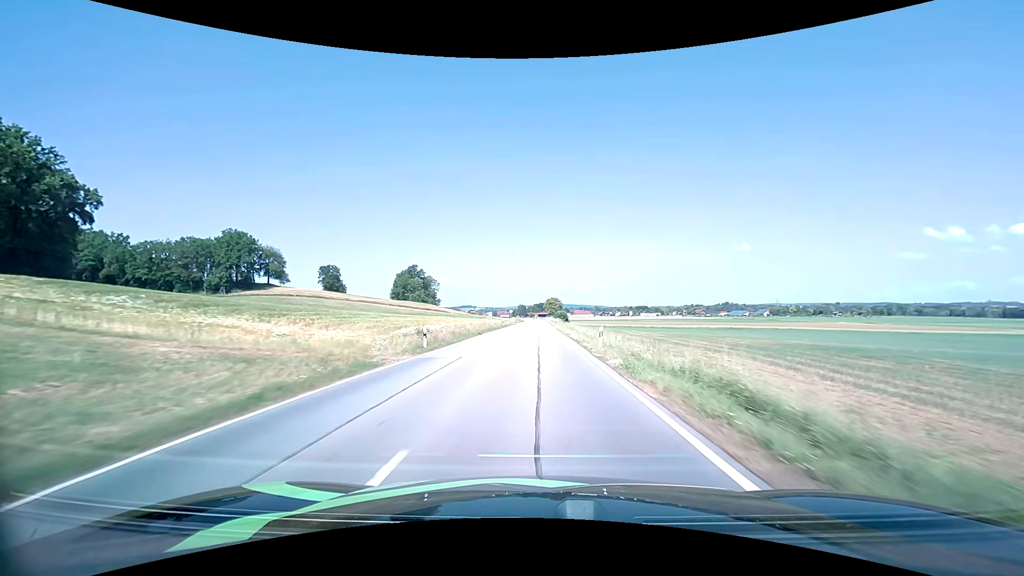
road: secondary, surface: asphalt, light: Day
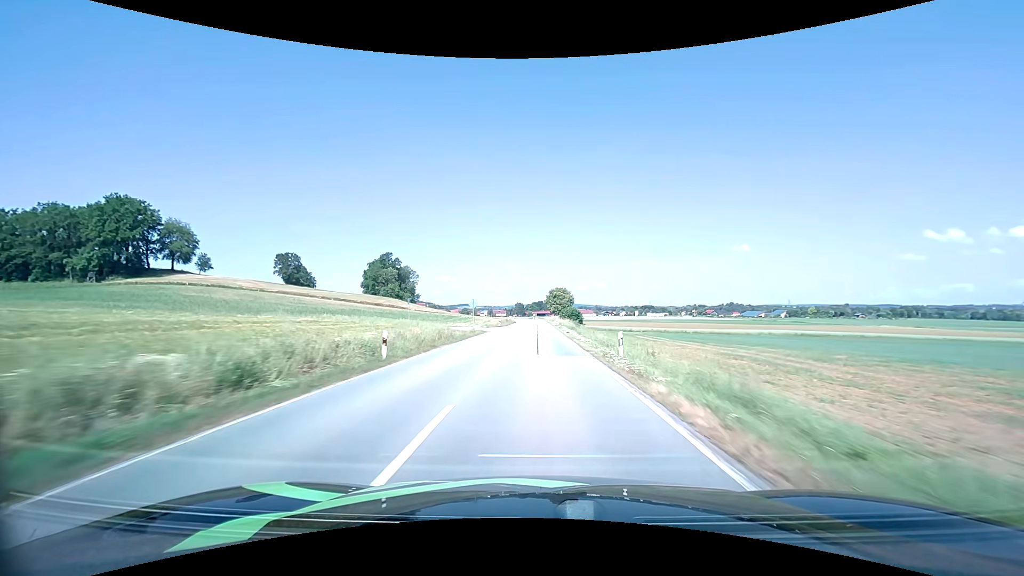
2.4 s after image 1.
(+0.1, +54.7) m; 0°
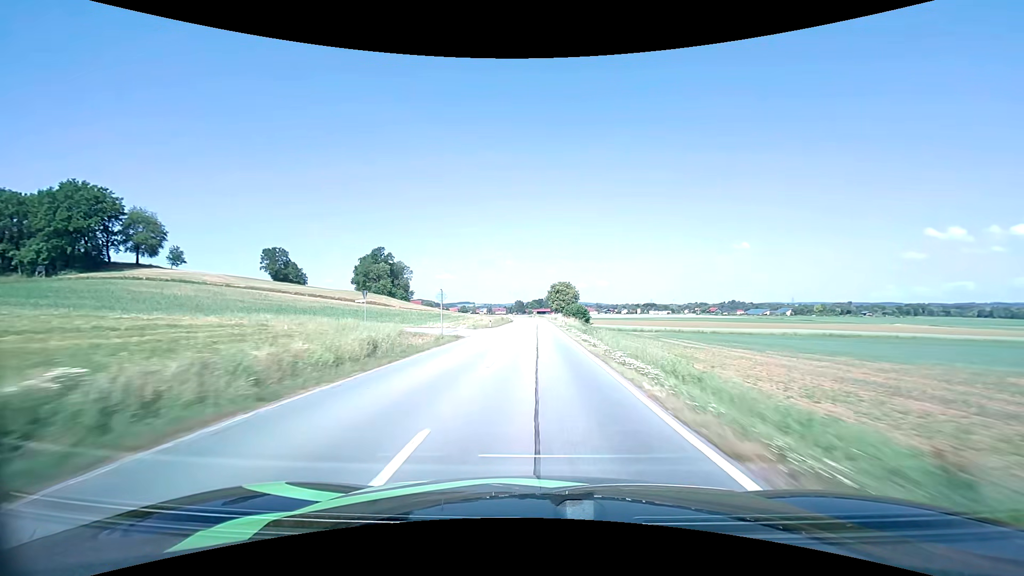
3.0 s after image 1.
(+0.1, +13.8) m; 0°
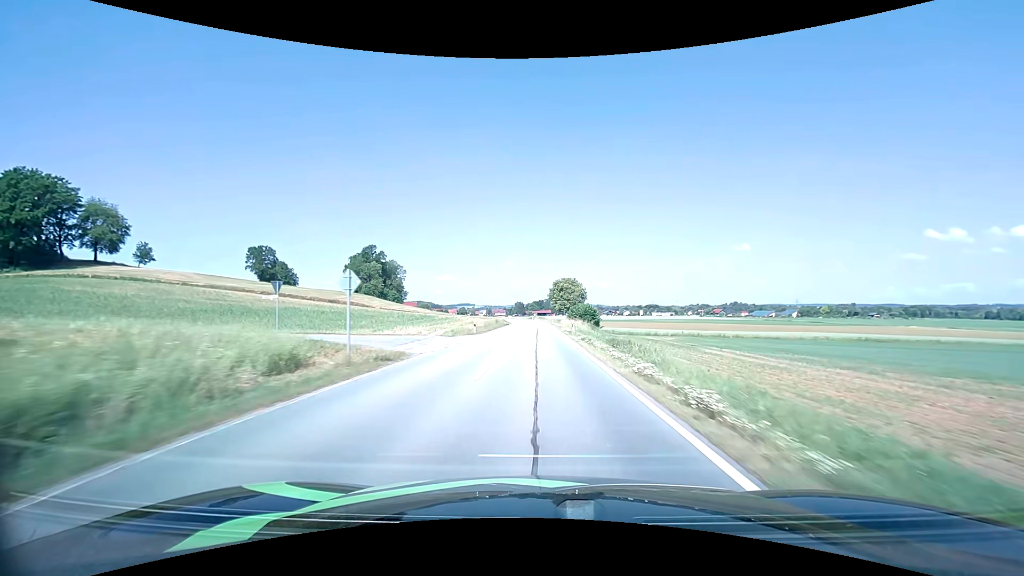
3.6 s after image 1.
(0.0, +13.7) m; 0°
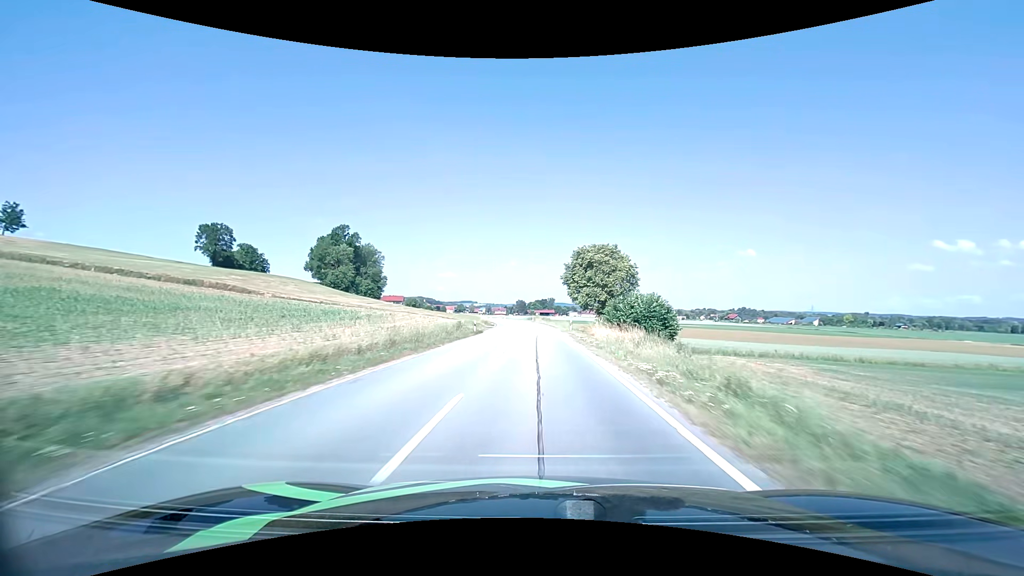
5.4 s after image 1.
(+0.1, +40.3) m; 0°
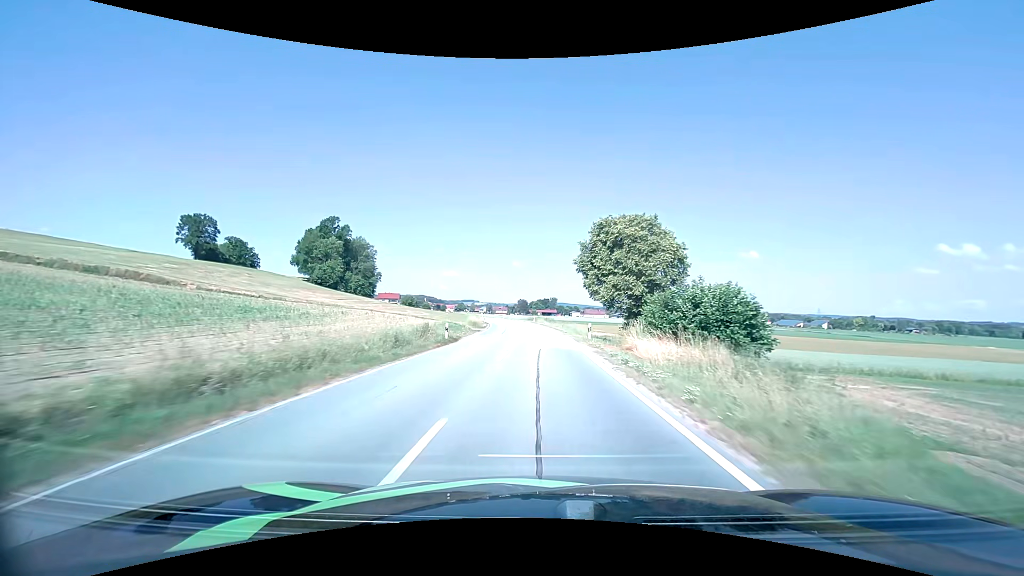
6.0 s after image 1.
(0.0, +13.1) m; 0°
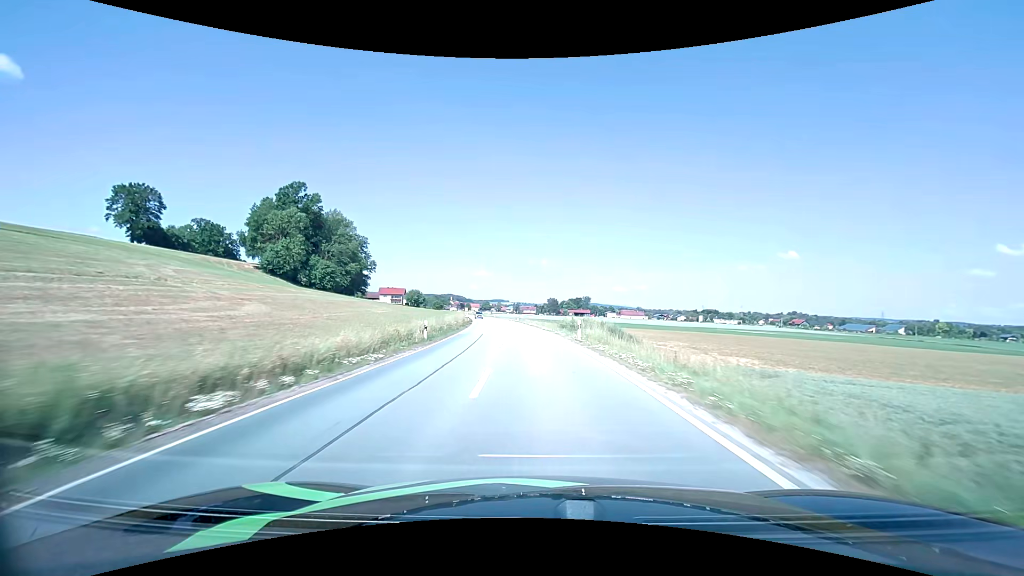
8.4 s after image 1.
(-1.0, +51.1) m; -3°
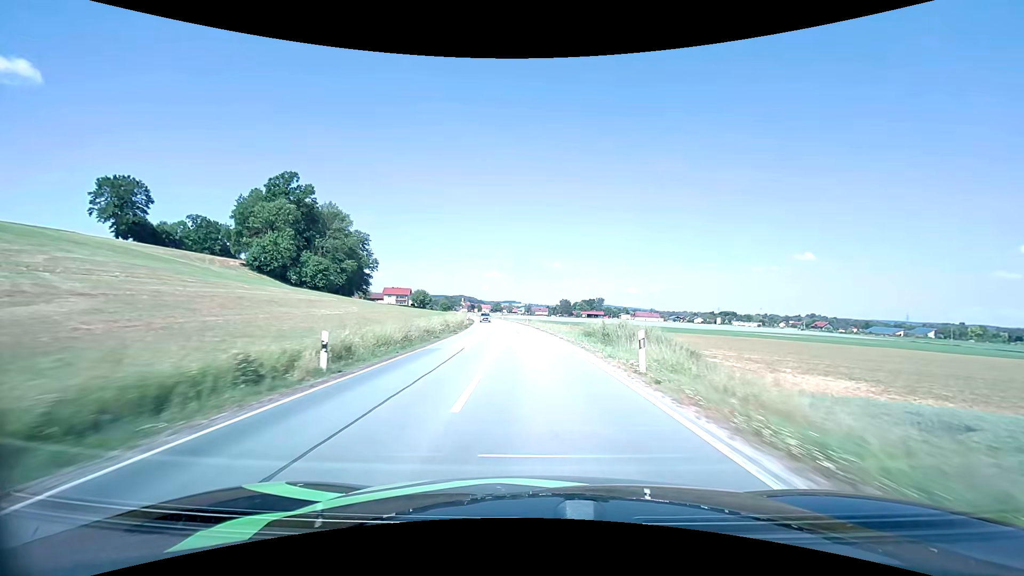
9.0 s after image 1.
(-0.2, +12.6) m; -1°
(0, +10) (0, +20) (-1, +30) (-1, +40) (-2, +50) (-3, +60) (-4, +70) (-5, +80) (-7, +90) (-8, +100) m
